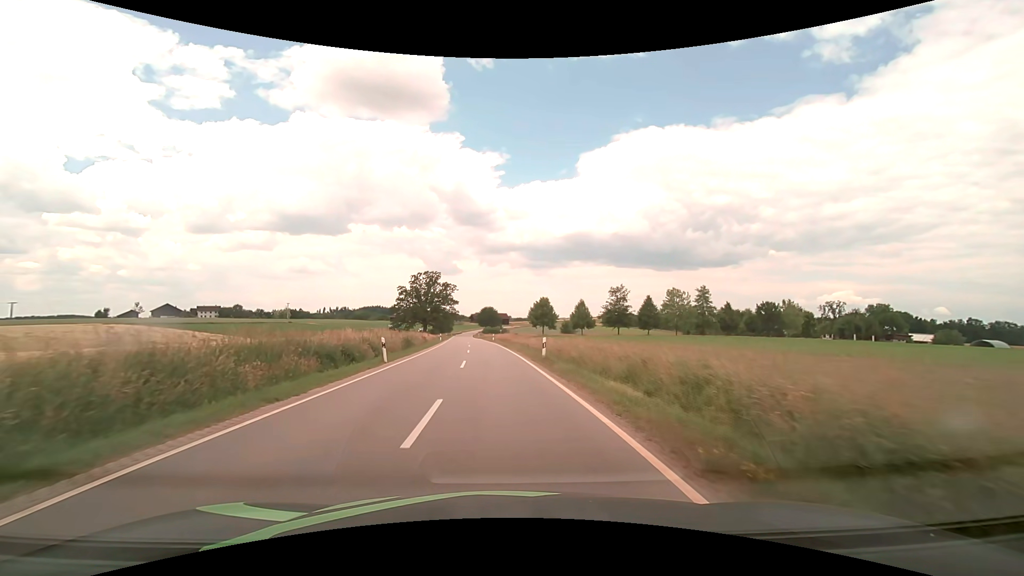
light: Day
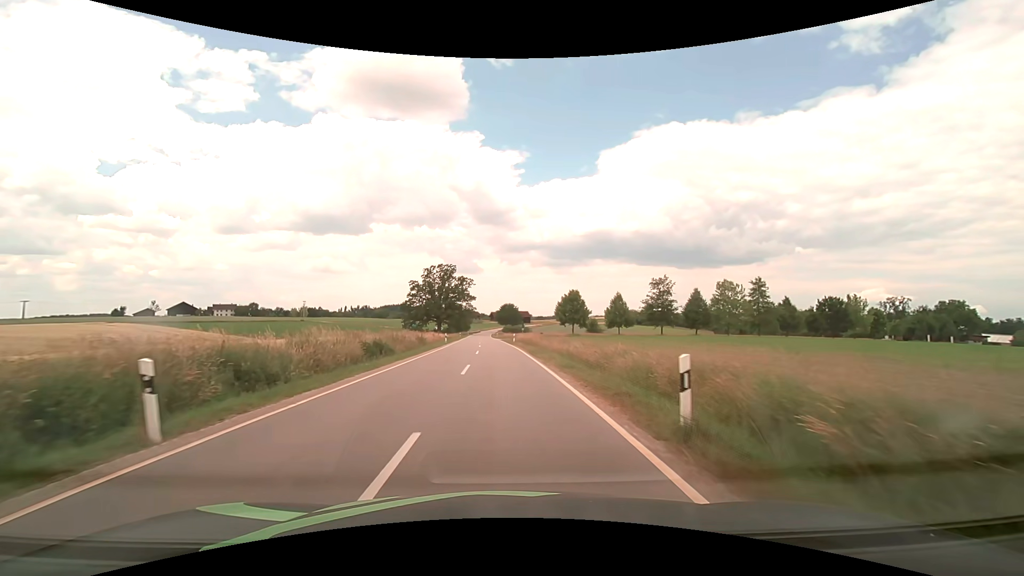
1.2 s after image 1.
(-0.3, +15.4) m; -2°
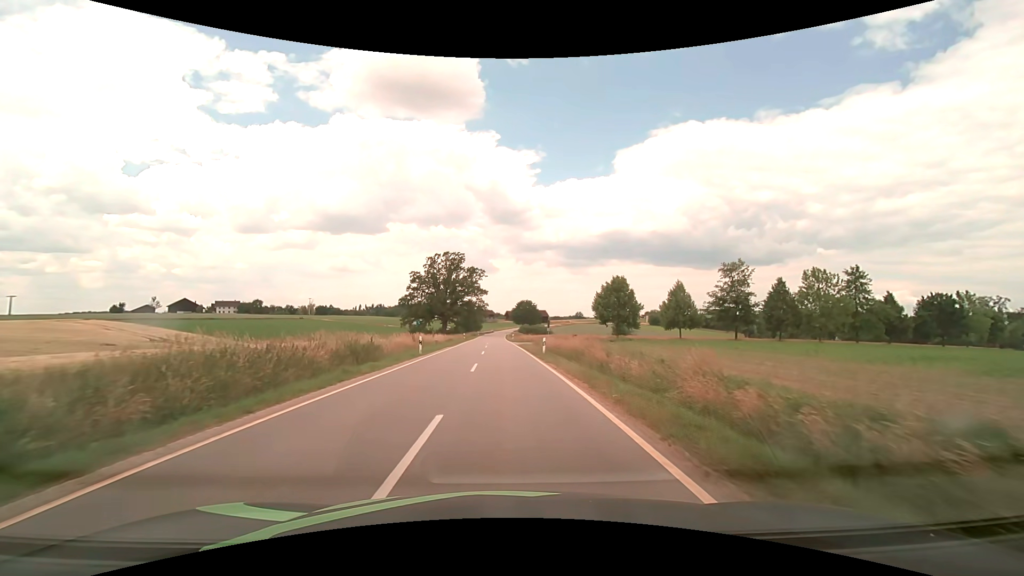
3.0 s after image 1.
(-0.5, +23.0) m; -2°
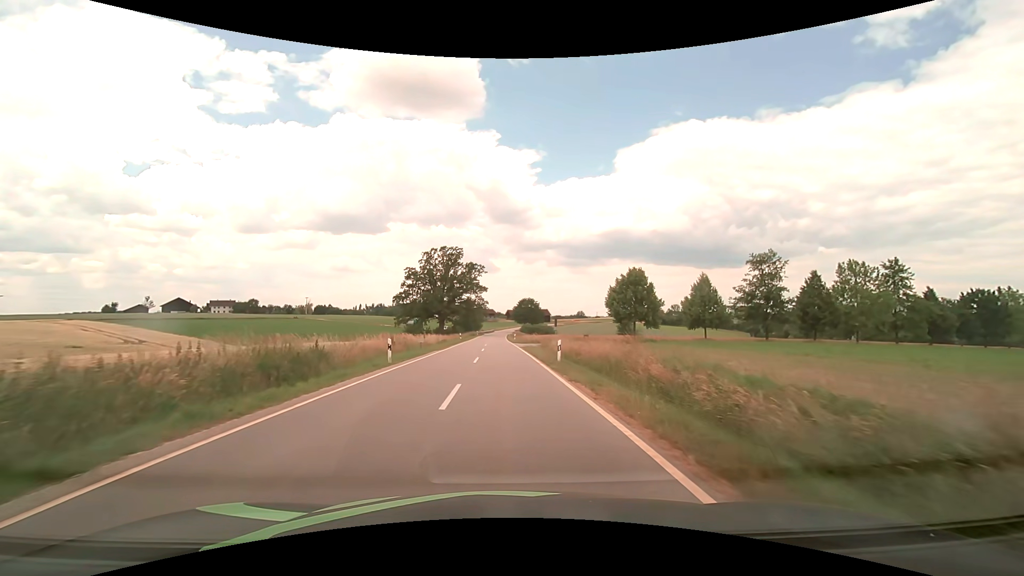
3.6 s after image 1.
(0.0, +7.7) m; 0°
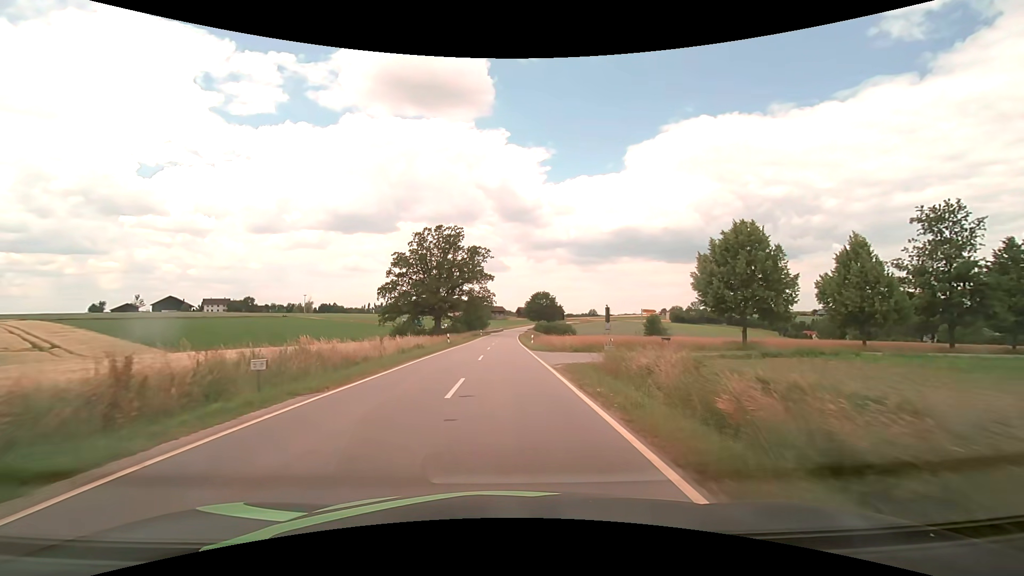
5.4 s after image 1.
(-0.2, +23.0) m; -1°
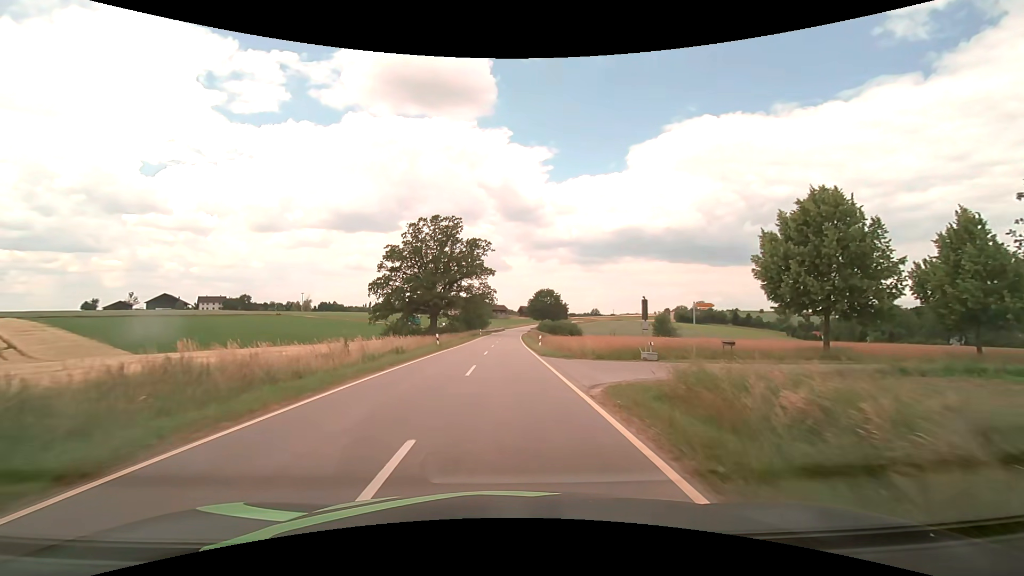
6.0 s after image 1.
(0.0, +7.7) m; 0°
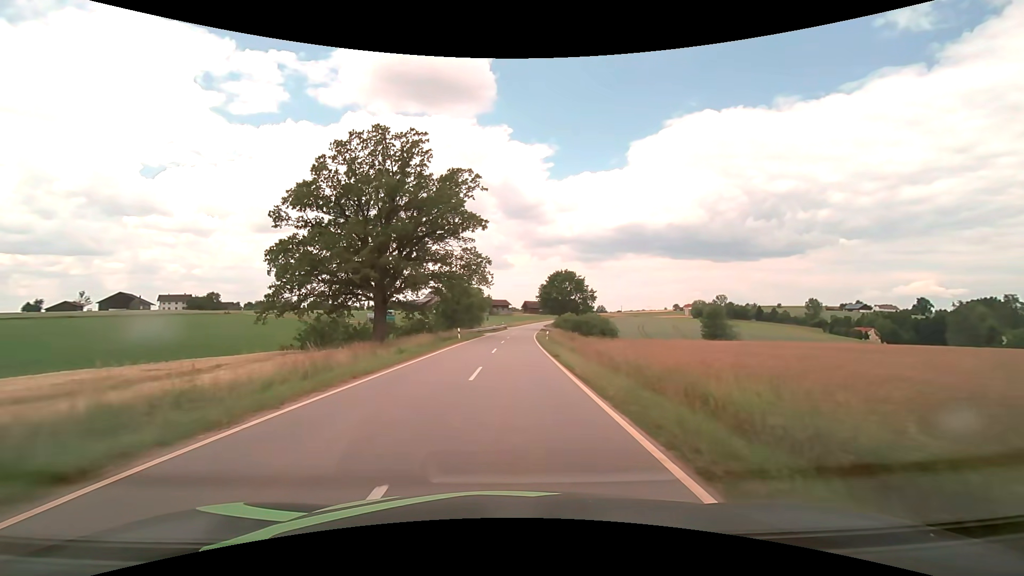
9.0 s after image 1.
(0.0, +38.3) m; 0°
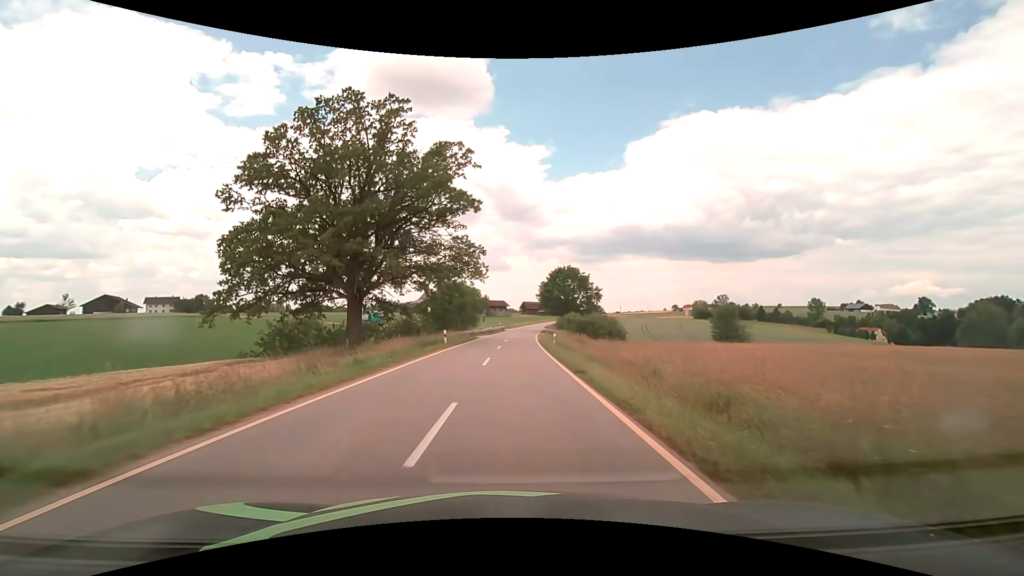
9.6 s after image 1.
(0.0, +7.7) m; 0°
(0, +10) (0, +20) (0, +30) (+1, +40) (+1, +50) (+2, +60) (+2, +70) (+3, +80) (+4, +90) (+5, +100) m
